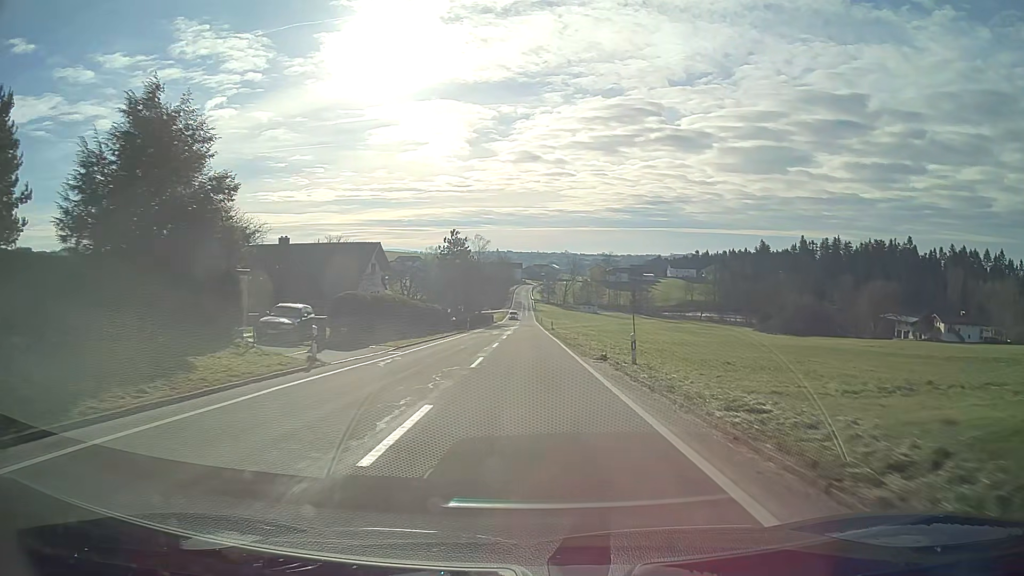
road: tertiary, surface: asphalt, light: Day
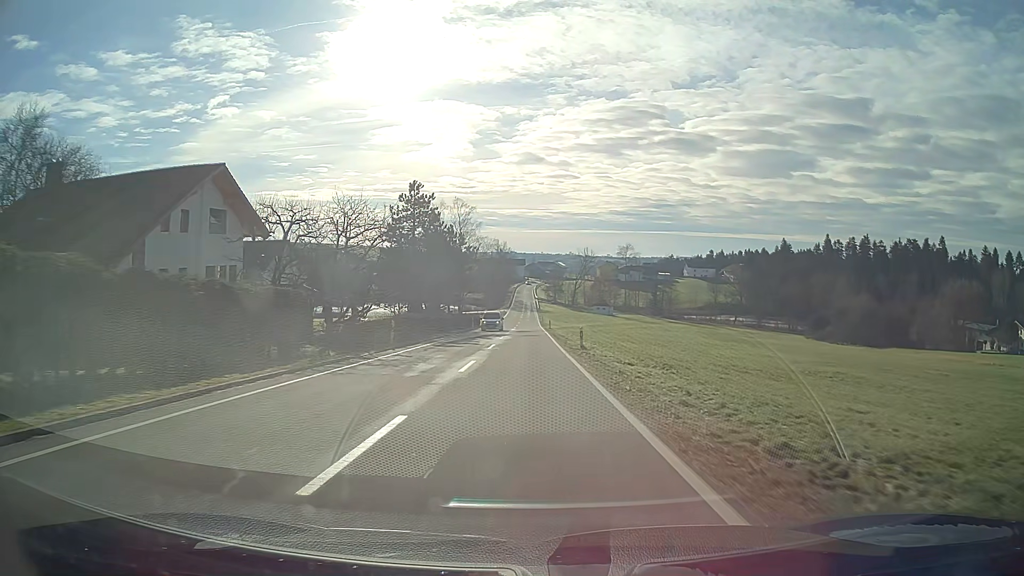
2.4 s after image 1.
(-0.2, +36.8) m; 0°
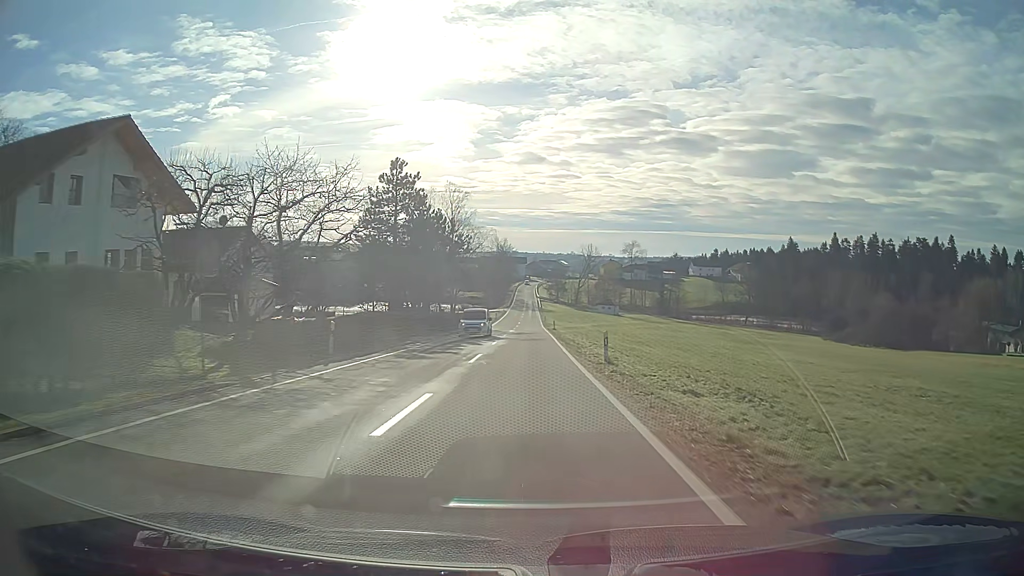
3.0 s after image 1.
(0.0, +9.3) m; 0°
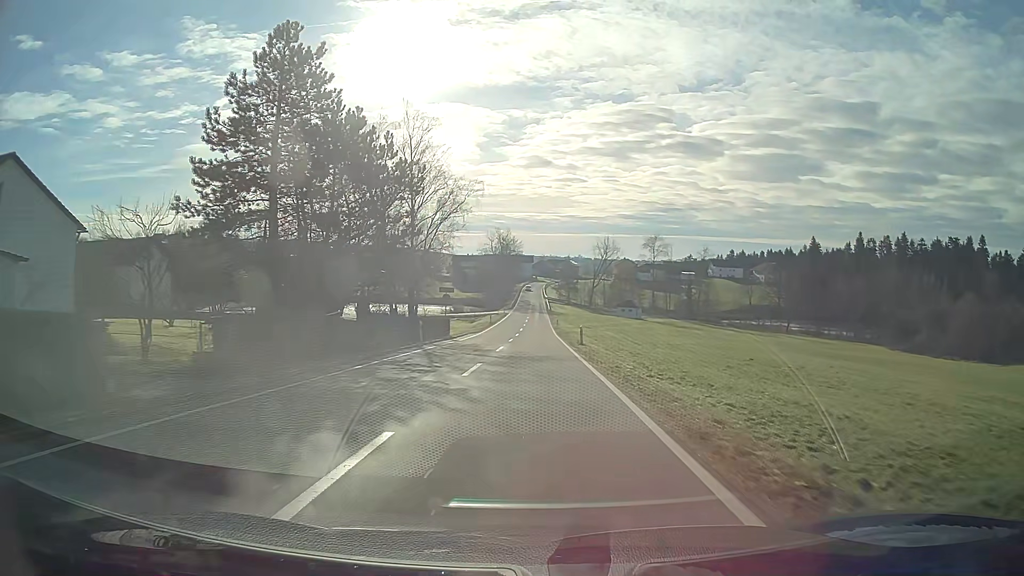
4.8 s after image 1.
(-0.1, +28.0) m; 0°
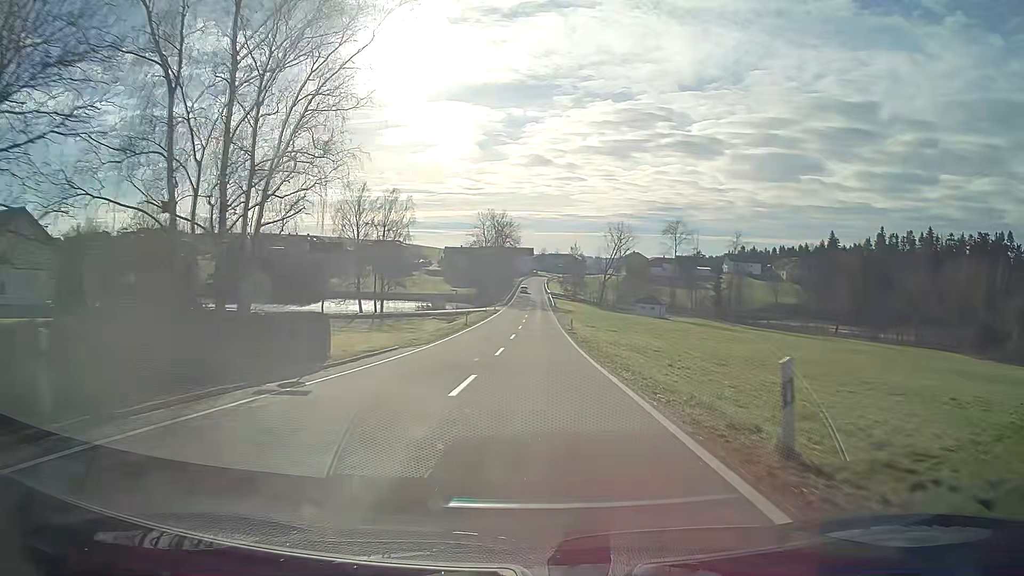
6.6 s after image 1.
(0.0, +28.0) m; 0°
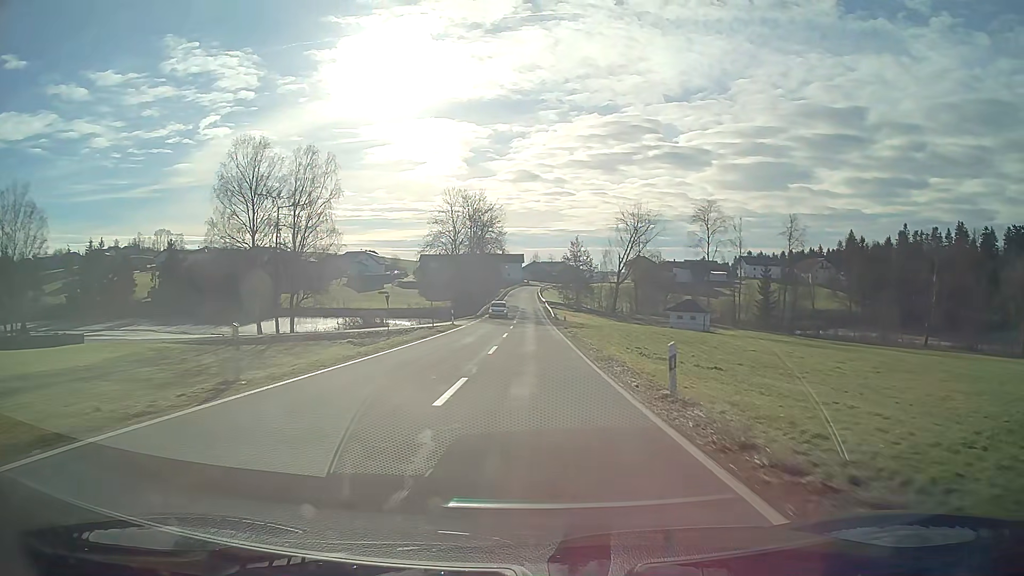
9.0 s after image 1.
(+0.3, +37.4) m; +1°
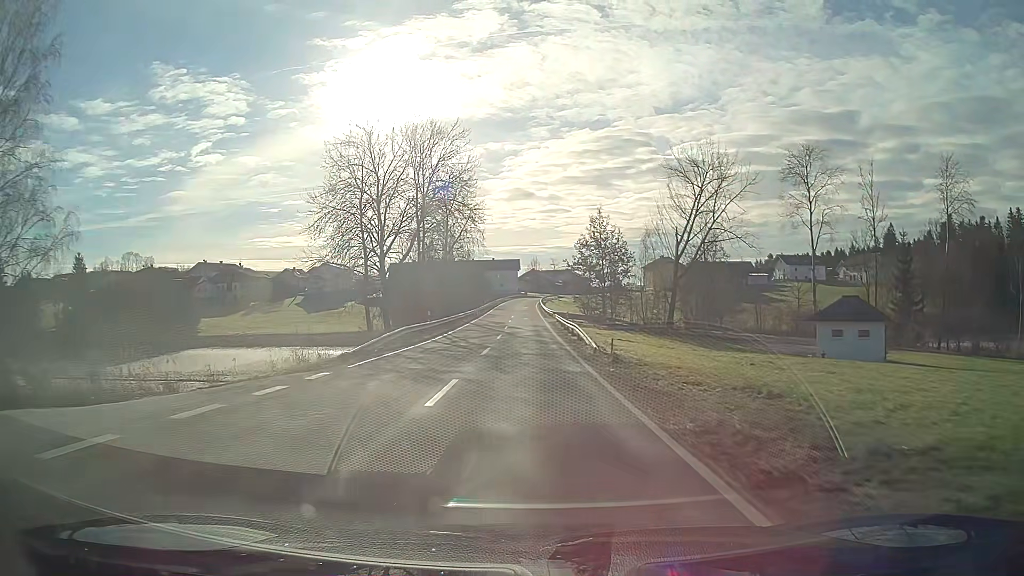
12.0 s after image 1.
(-0.1, +47.3) m; 0°
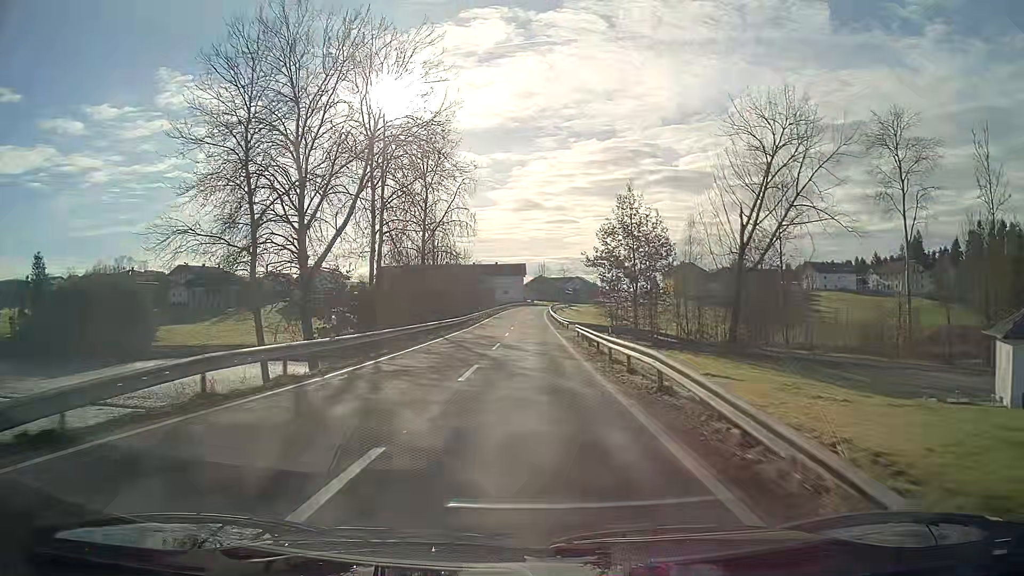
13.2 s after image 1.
(-0.1, +19.5) m; -1°
